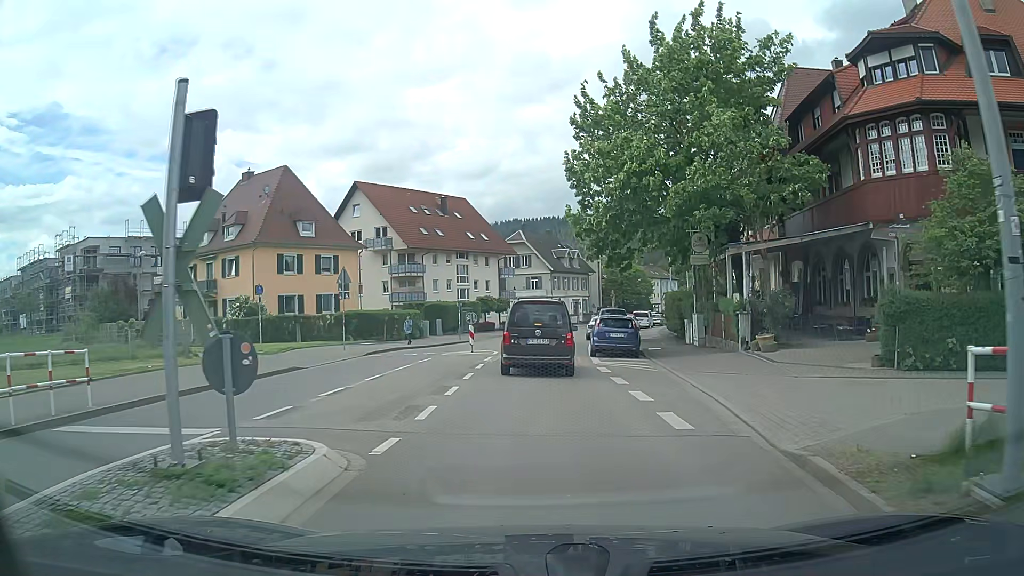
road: unclassified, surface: asphalt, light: Day
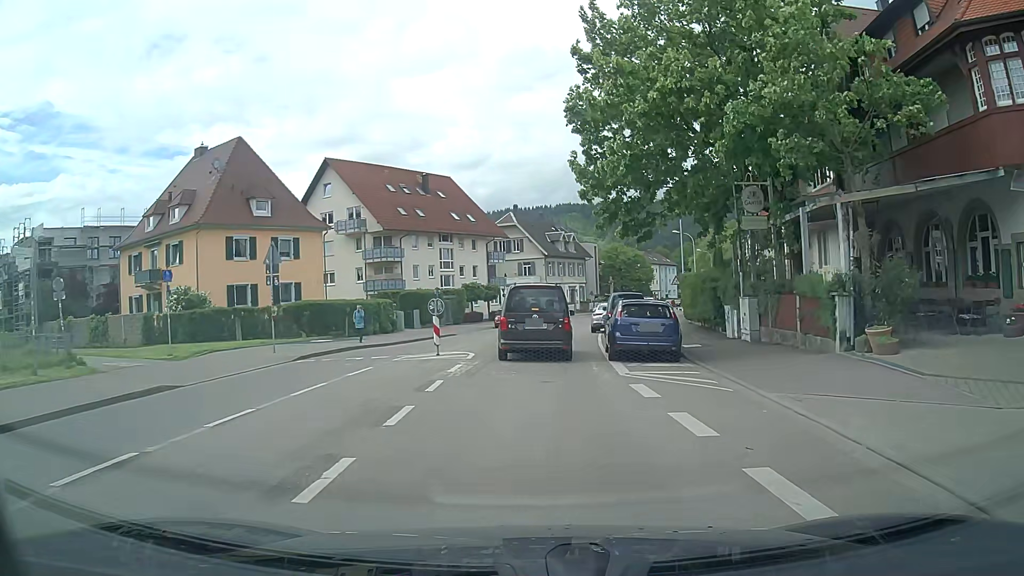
(0.0, +7.7) m; -1°
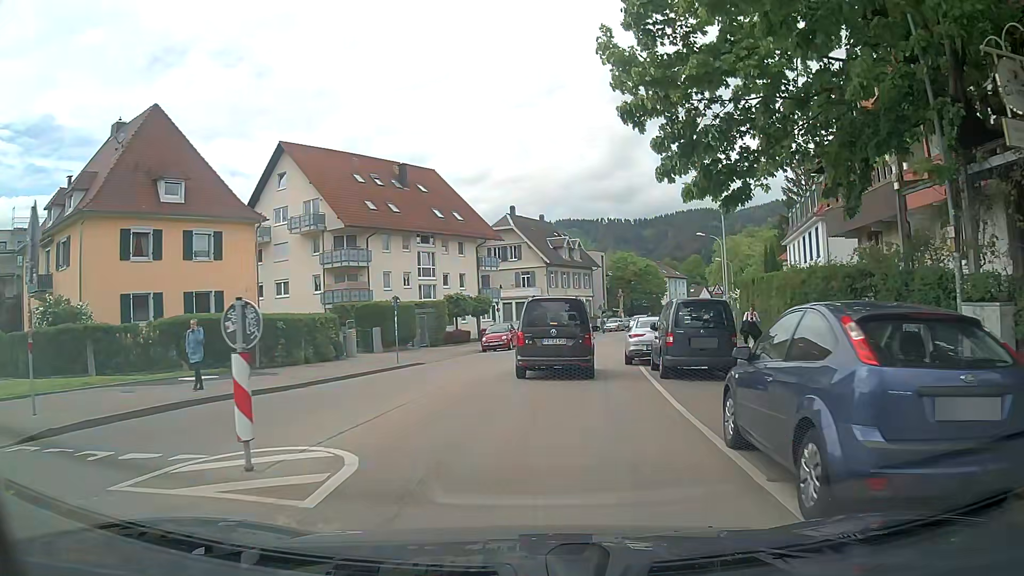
(+0.1, +12.2) m; +1°
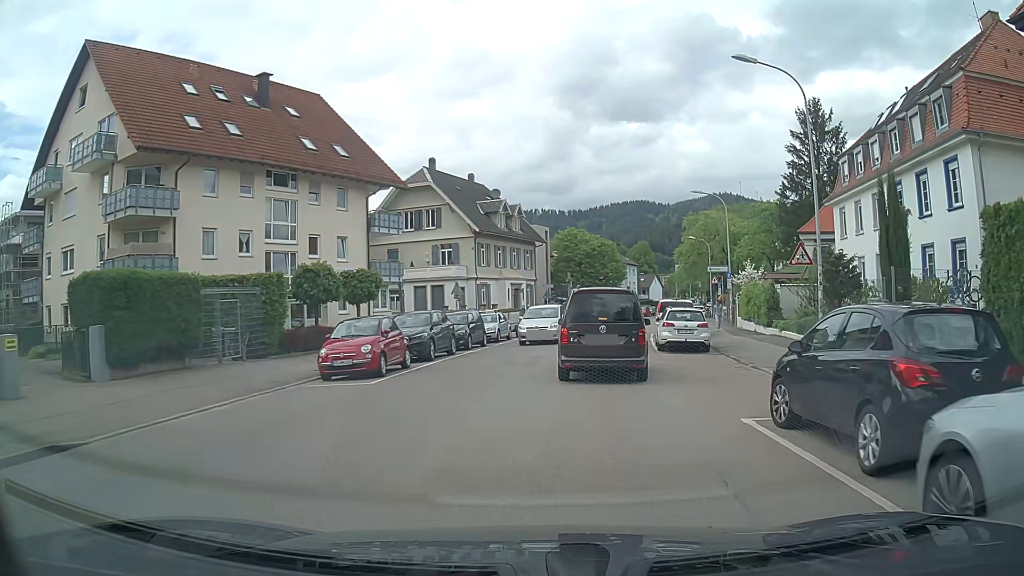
(+0.5, +20.4) m; +5°
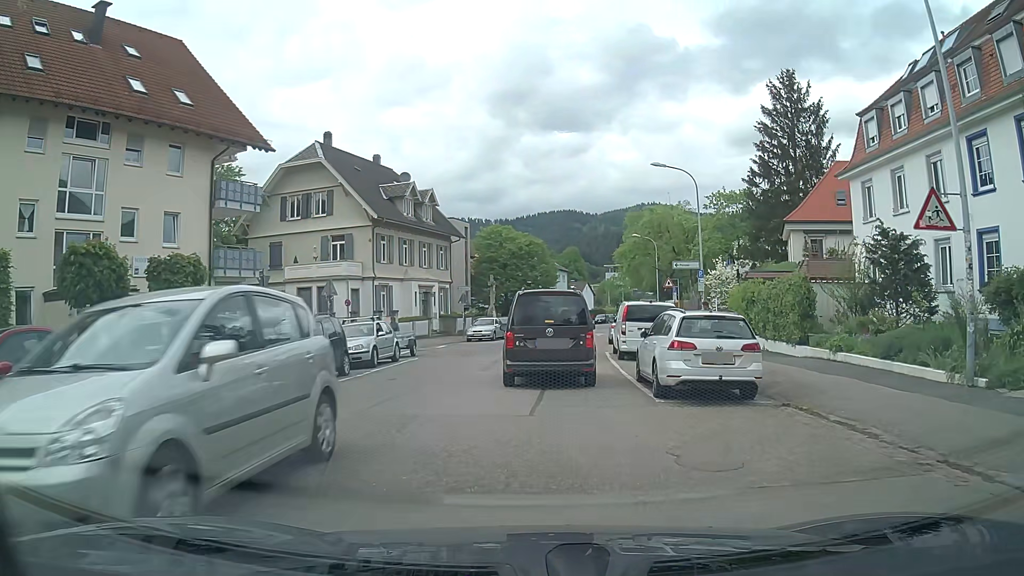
(+0.9, +11.3) m; +7°
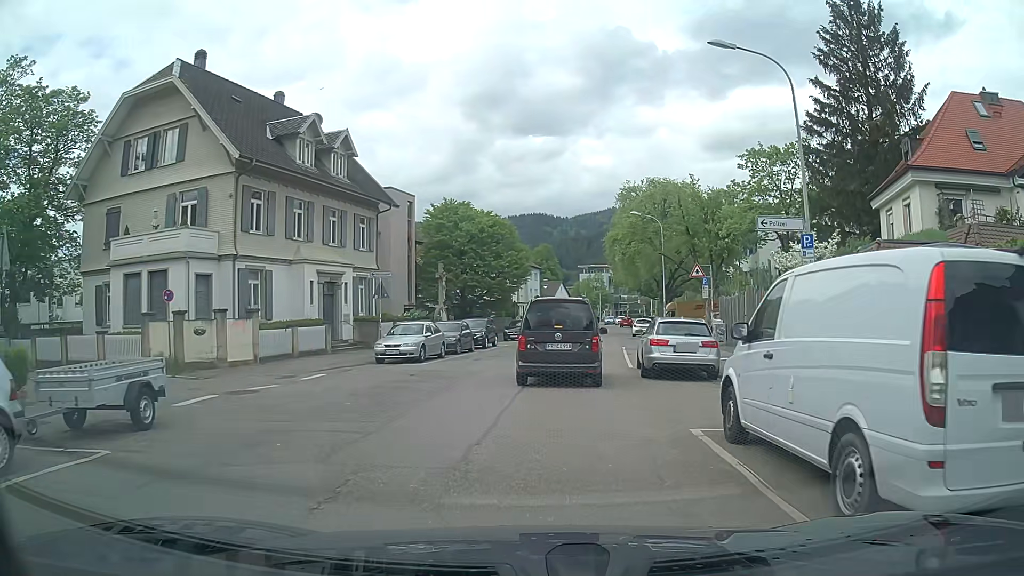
(+0.3, +17.3) m; +3°
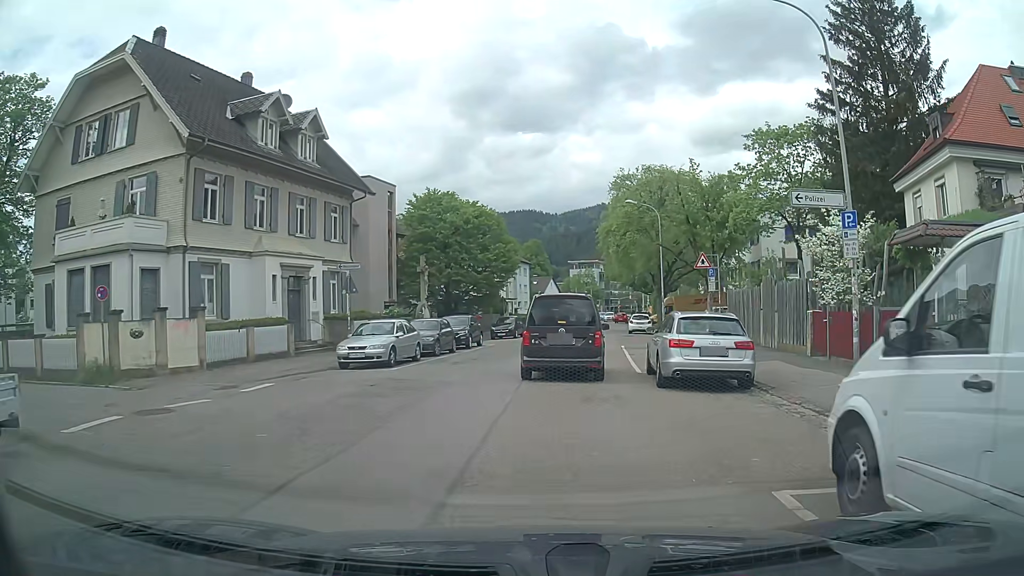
(0.0, +3.4) m; 0°
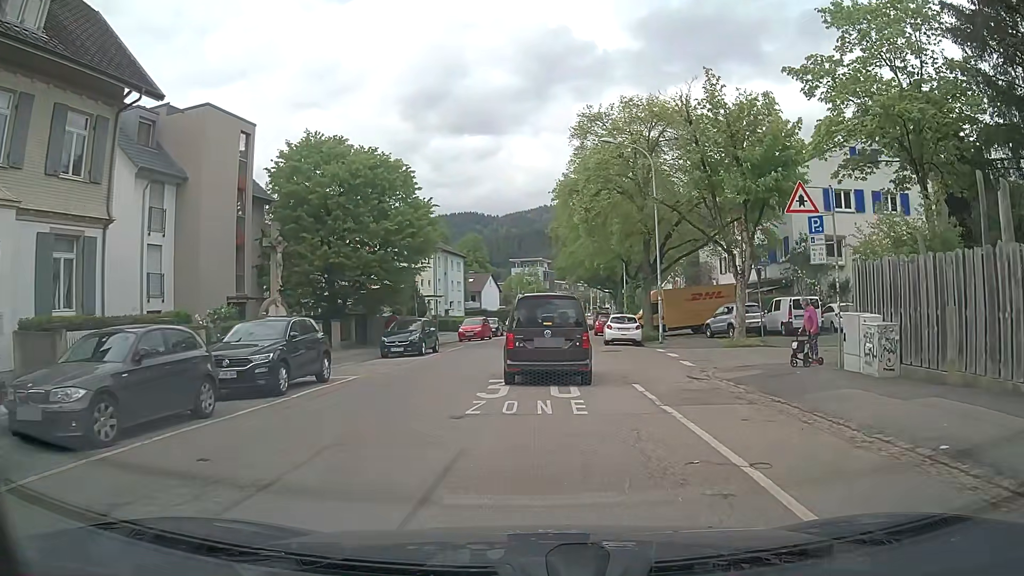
(+0.9, +17.8) m; +6°
